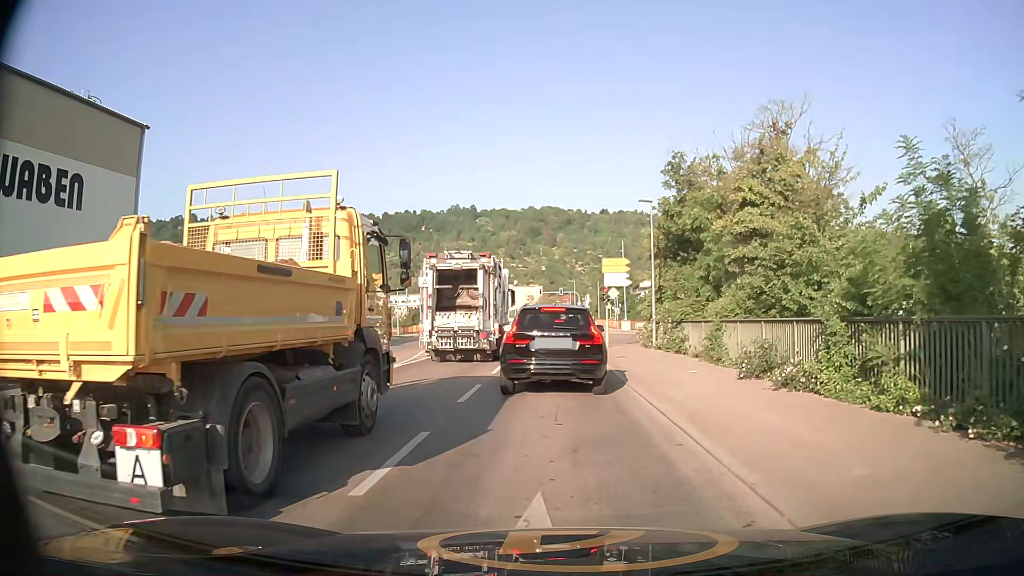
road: secondary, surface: asphalt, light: Day
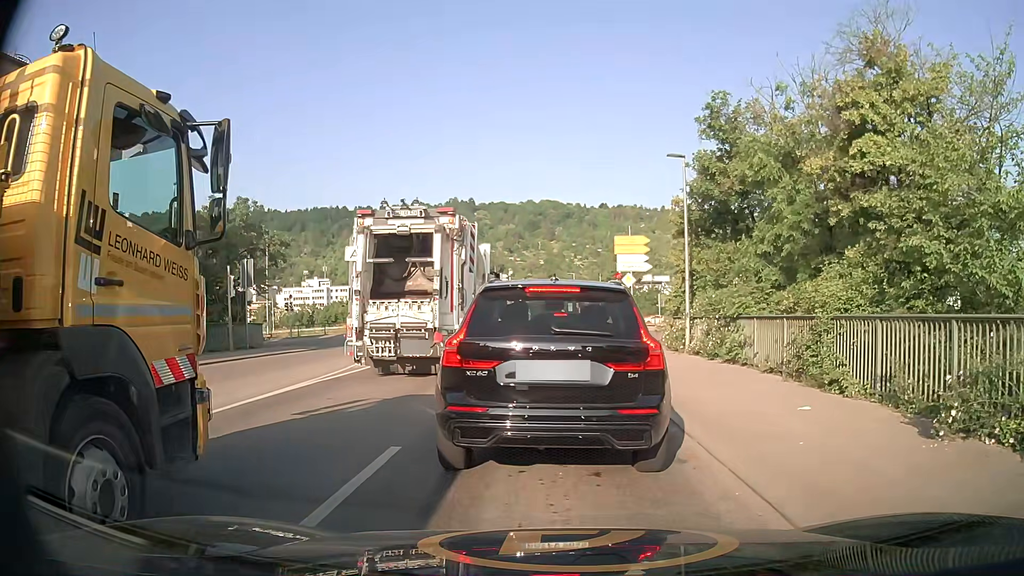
(-0.2, +7.2) m; -1°
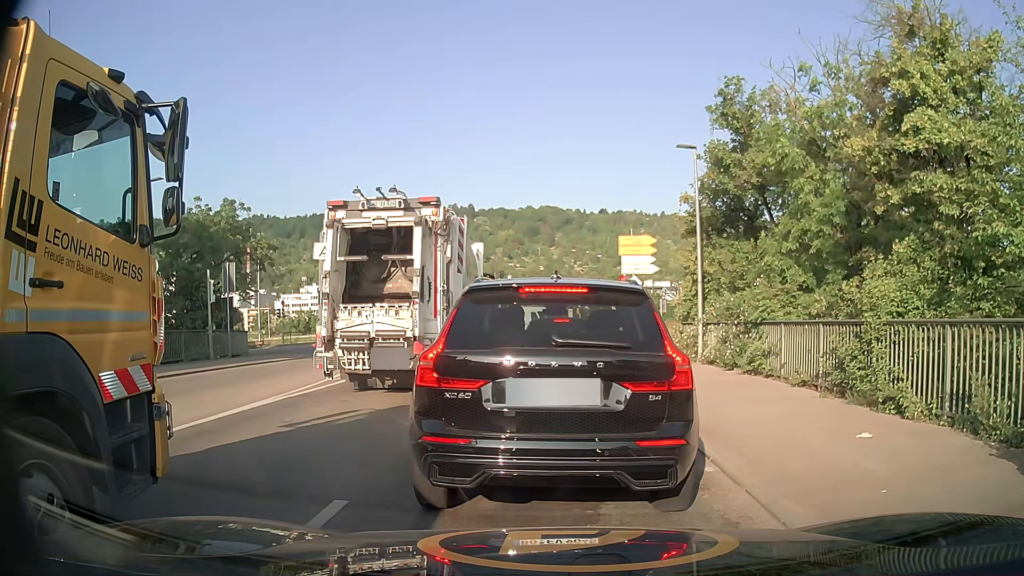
(0.0, +1.8) m; -1°
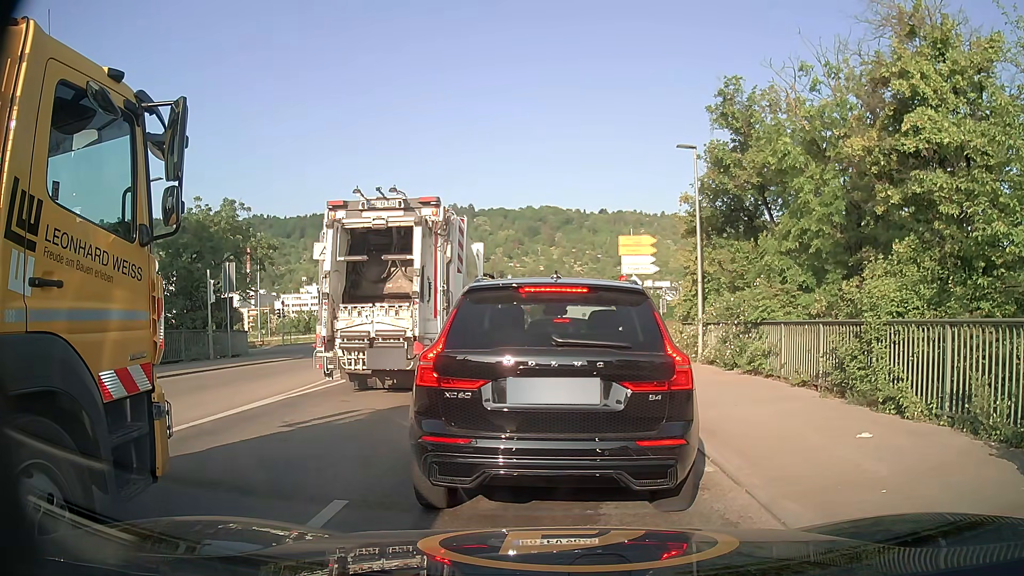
(0.0, 0.0) m; 0°
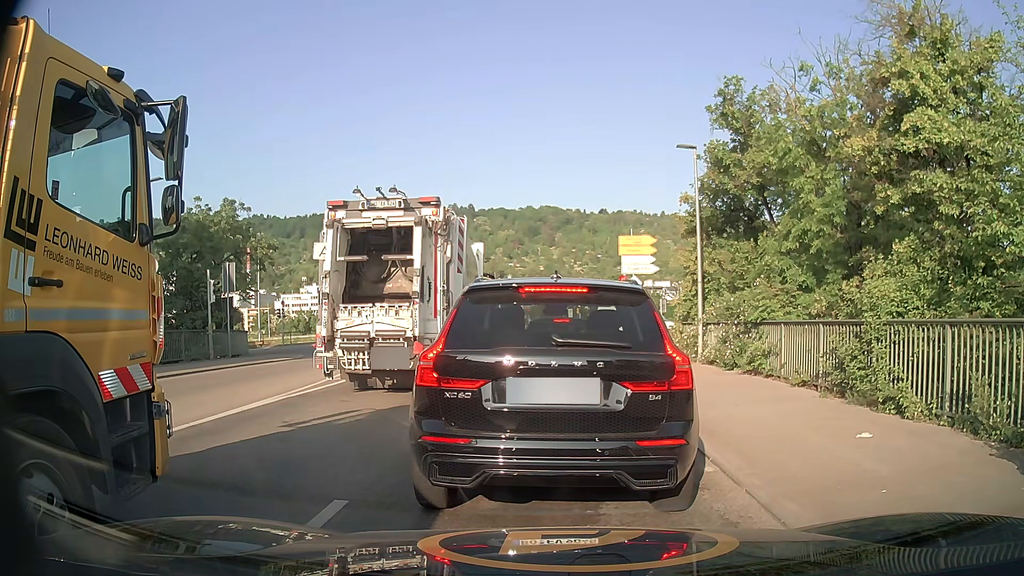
(0.0, 0.0) m; 0°
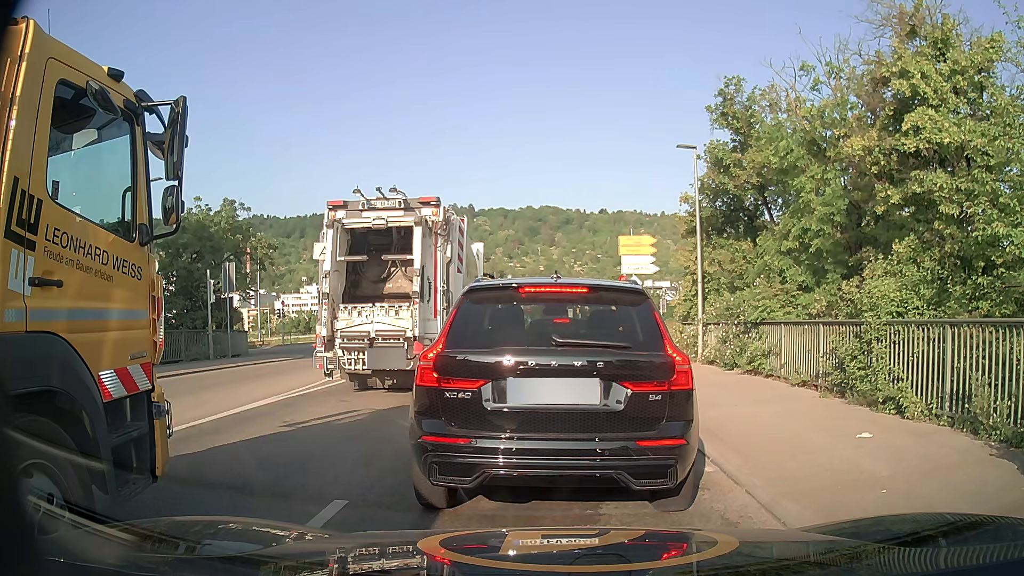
(0.0, 0.0) m; 0°
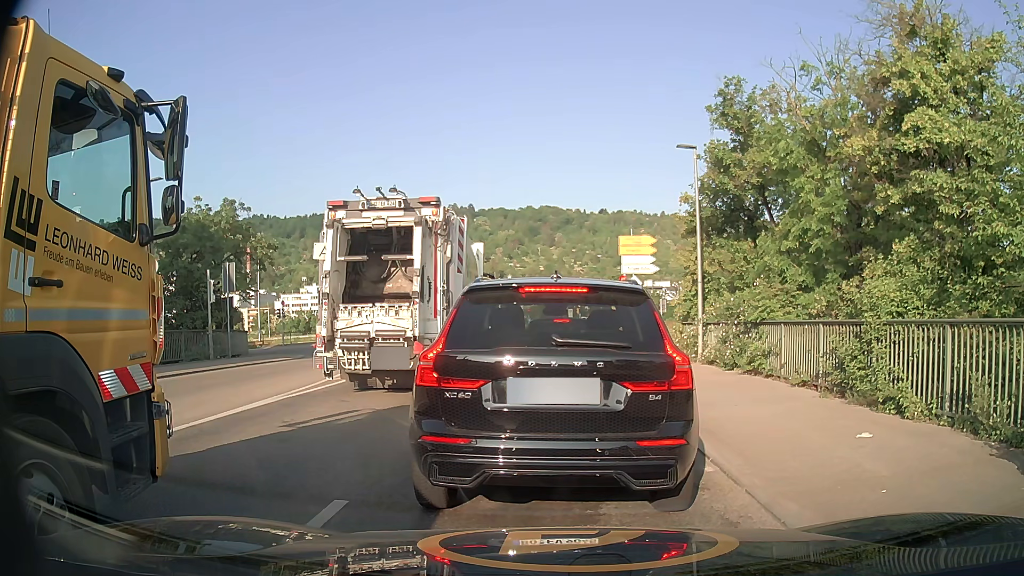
(0.0, 0.0) m; 0°
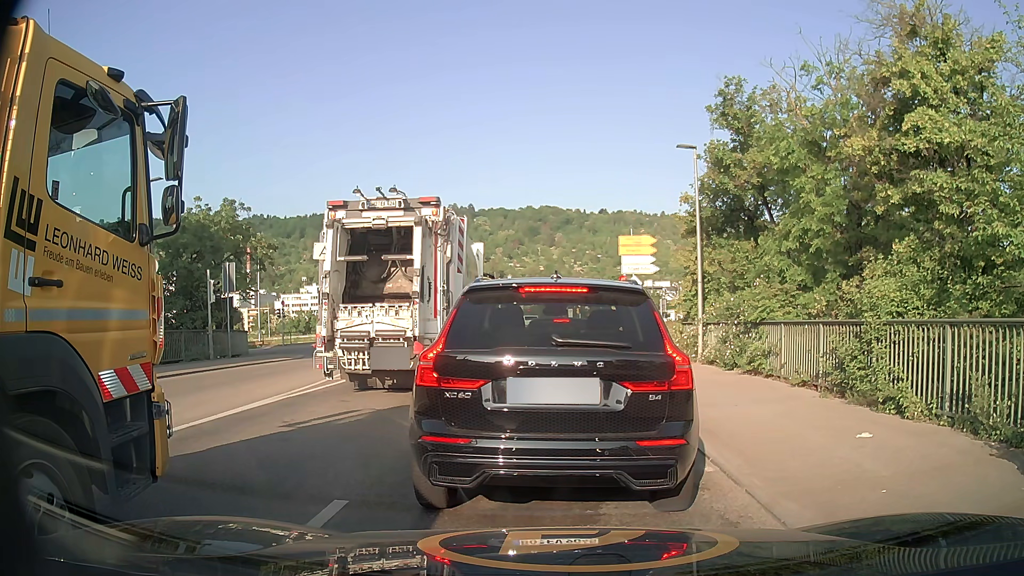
(0.0, 0.0) m; 0°
(0, +10) (0, +20) (+1, +30) (+1, +40) (+2, +50) (+3, +60) (+3, +70) (+3, +80) (+3, +90) (+3, +100) m
